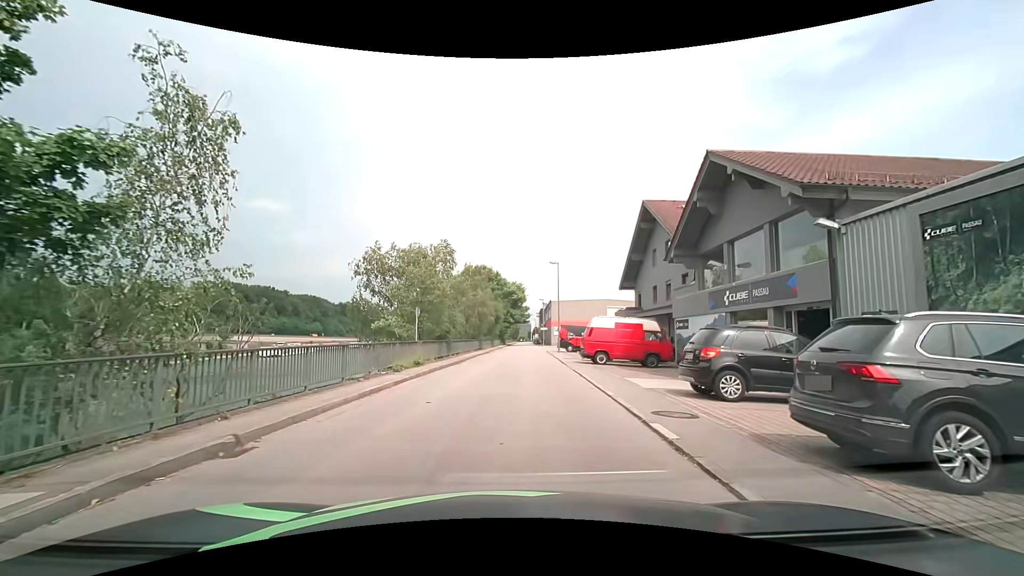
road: unclassified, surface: asphalt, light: Day
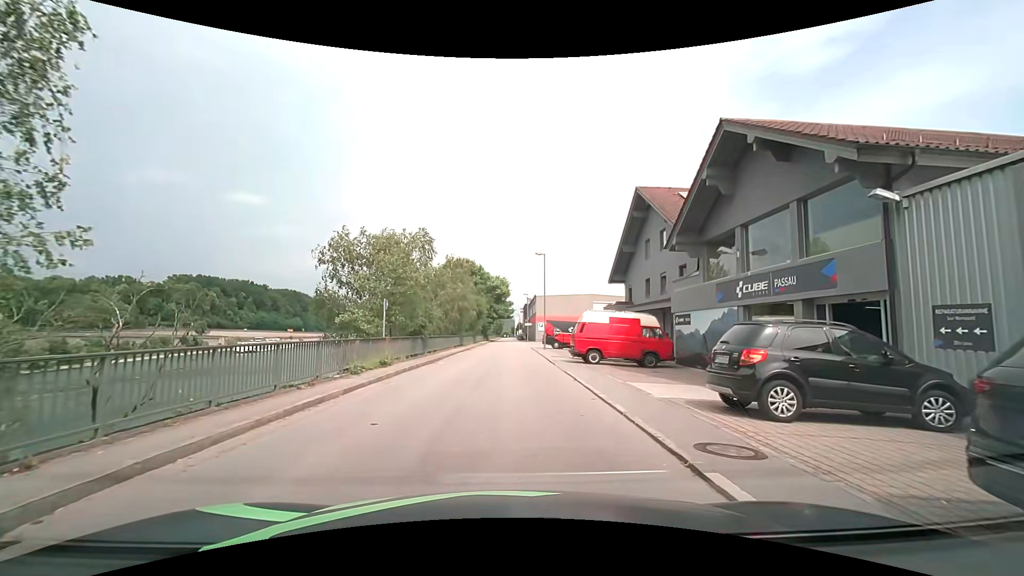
(0.0, +2.8) m; +3°
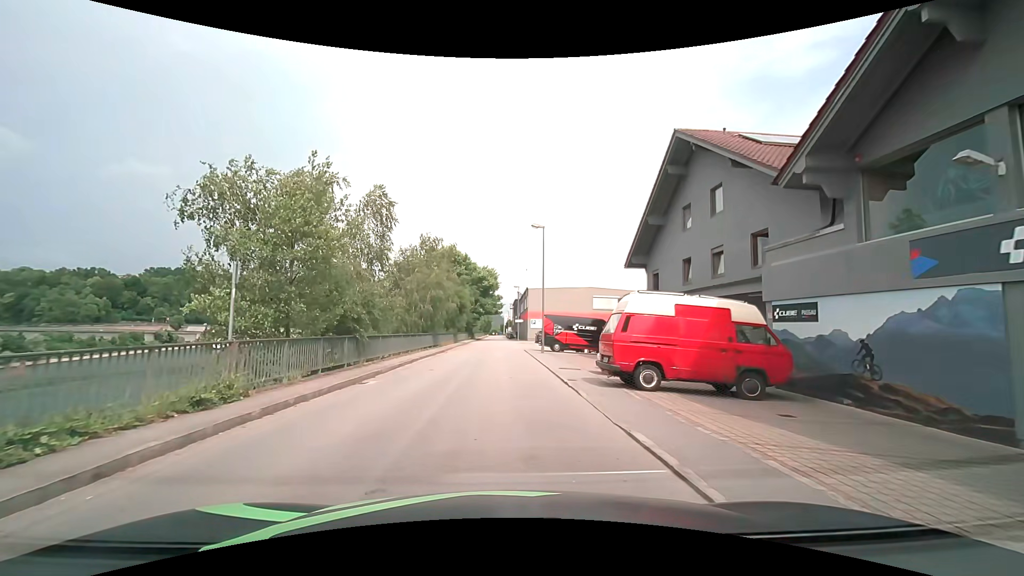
(+0.1, +10.2) m; +1°
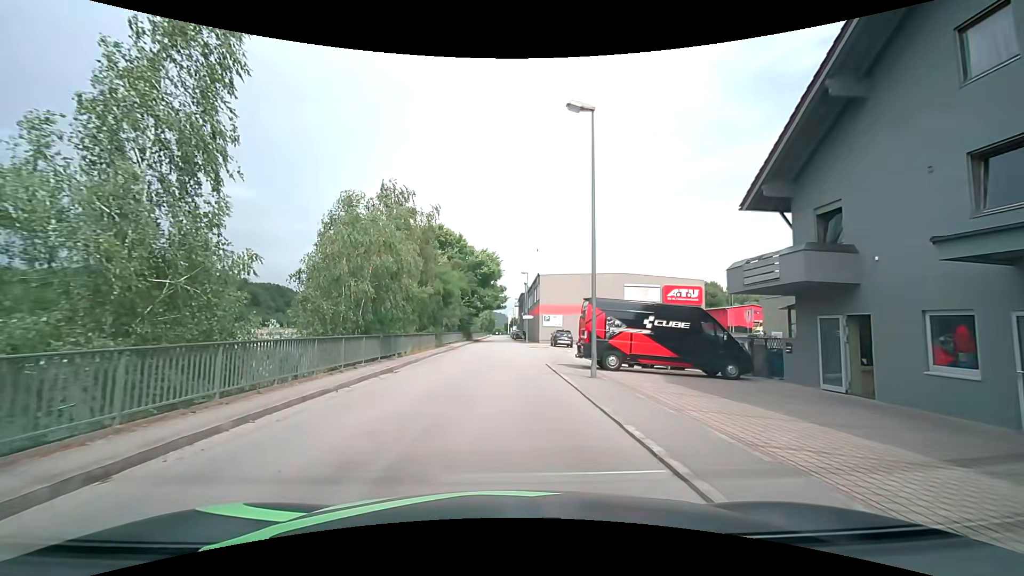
(0.0, +16.6) m; 0°
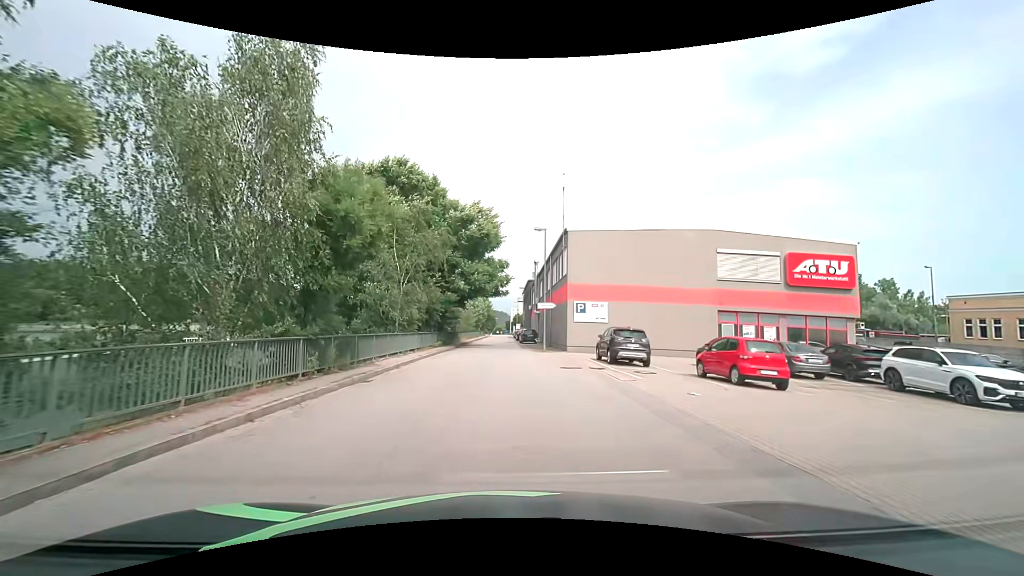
(0.0, +23.6) m; 0°
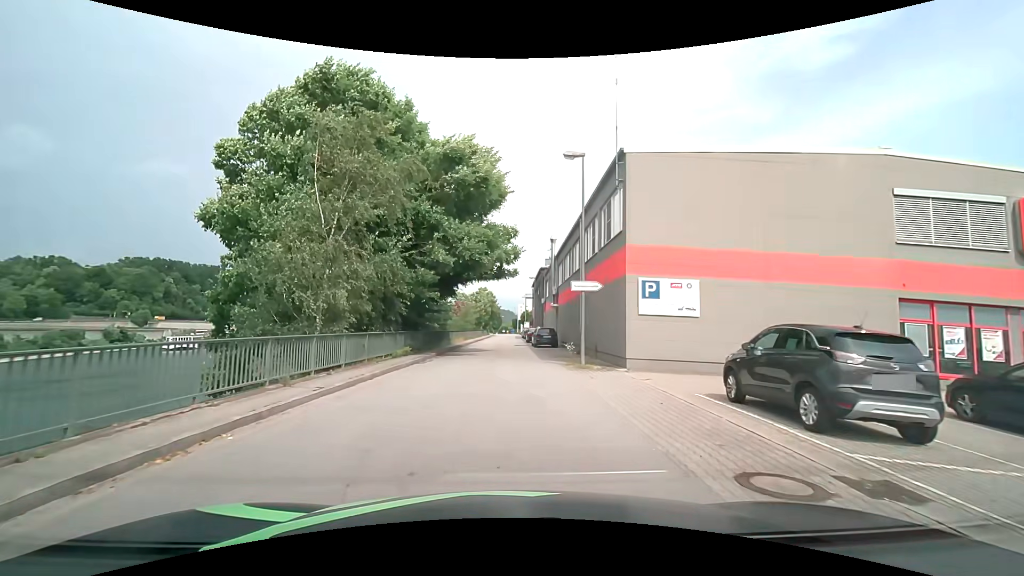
(-0.1, +13.5) m; -1°
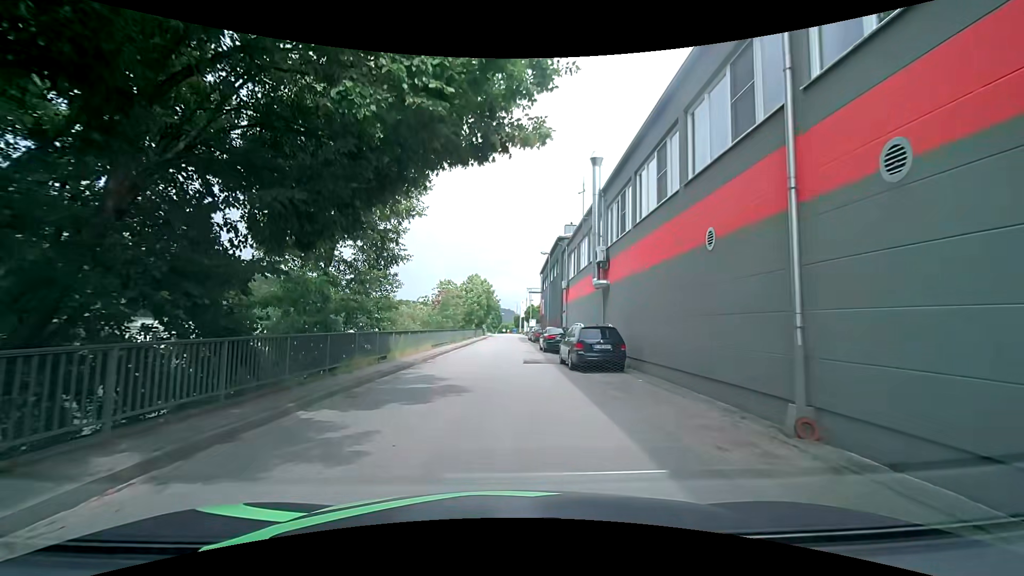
(+0.1, +20.2) m; -1°
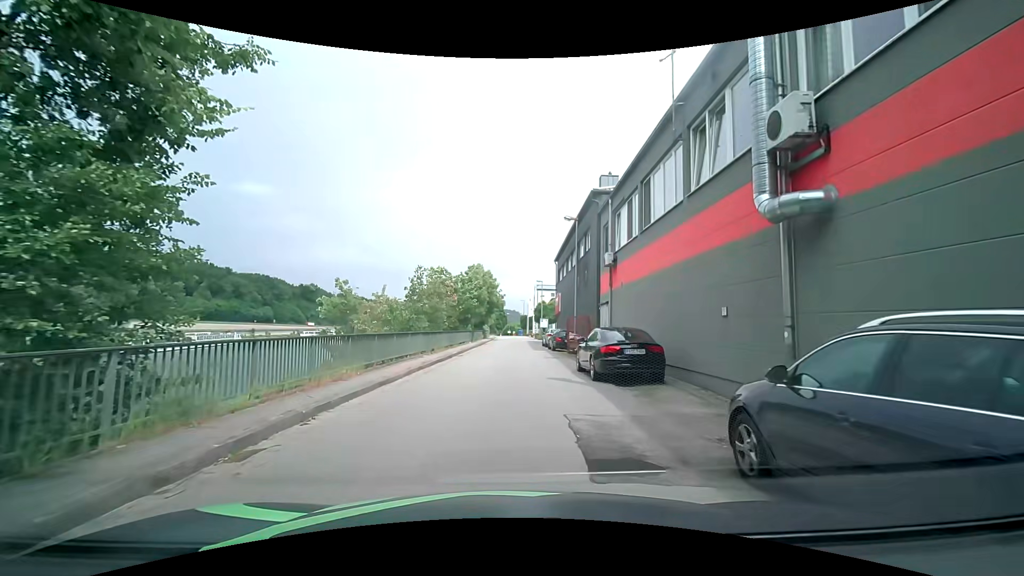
(+0.2, +14.0) m; 0°
